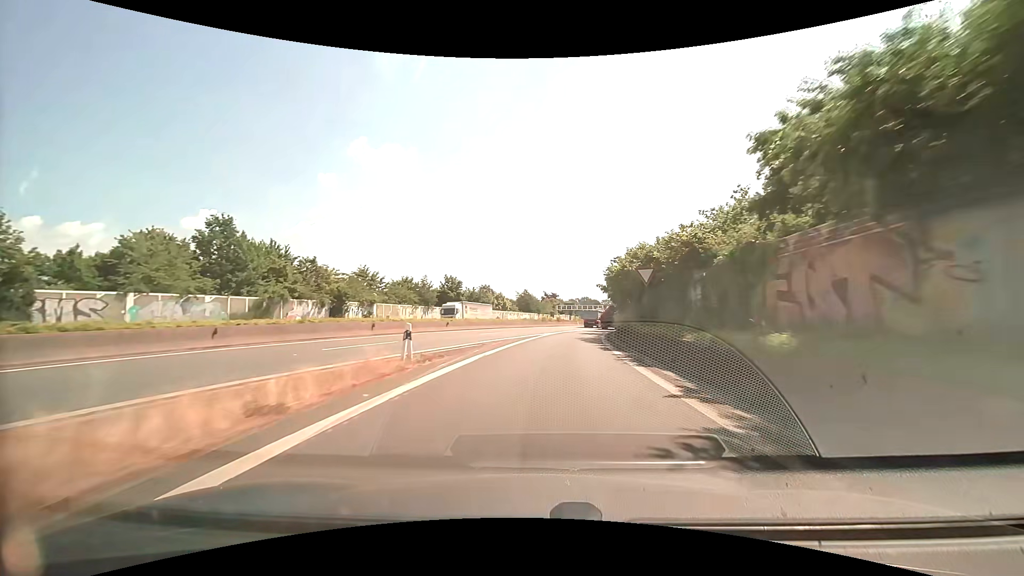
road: trunk_link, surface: asphalt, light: Day
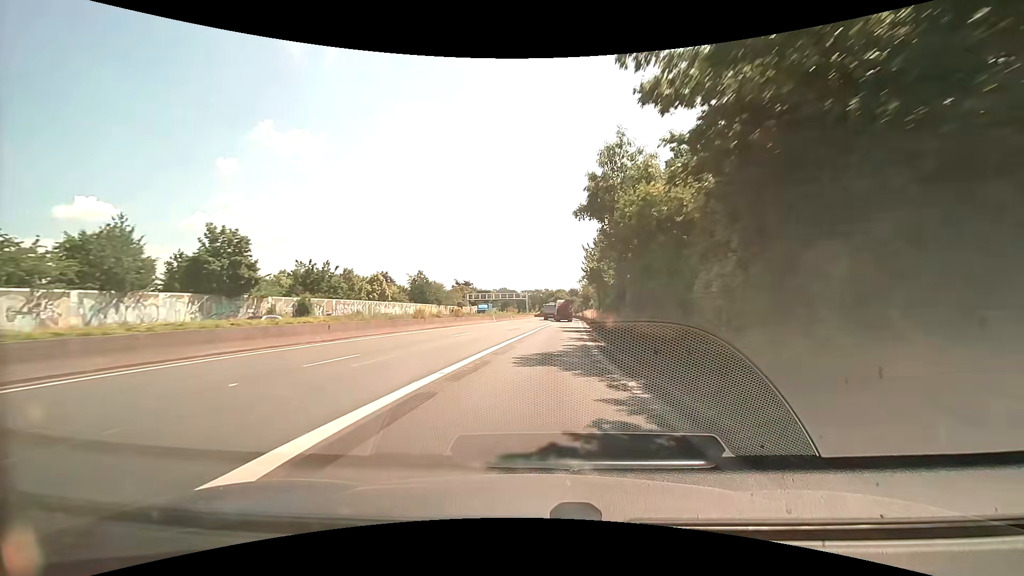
(+4.1, +43.2) m; +9°
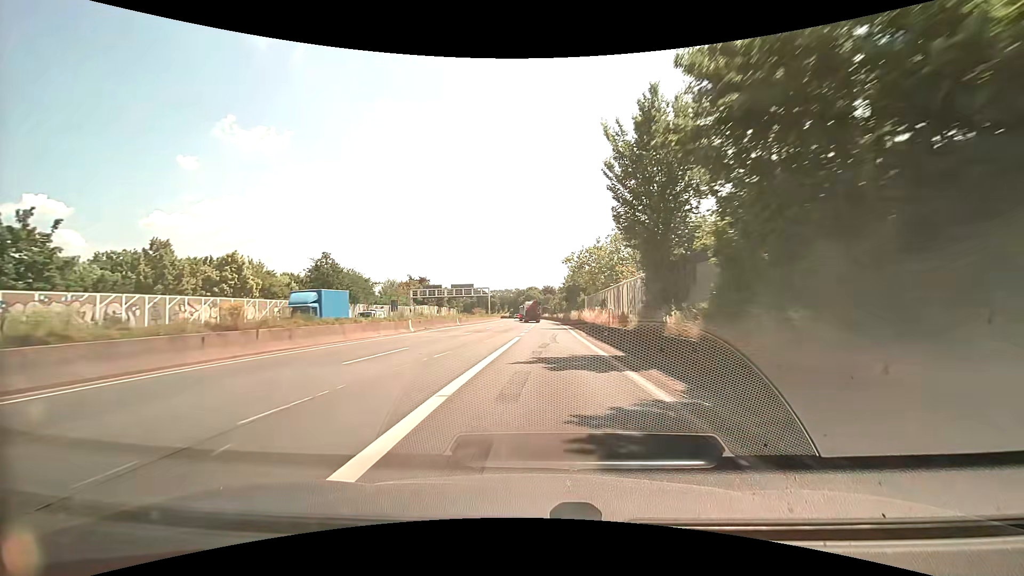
(+1.4, +32.7) m; +4°
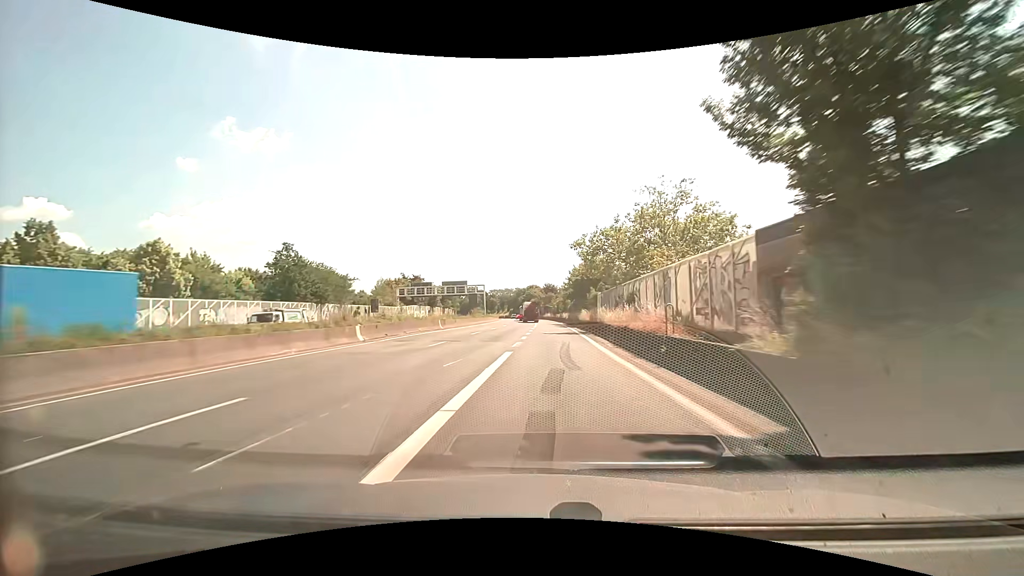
(0.0, +10.9) m; 0°
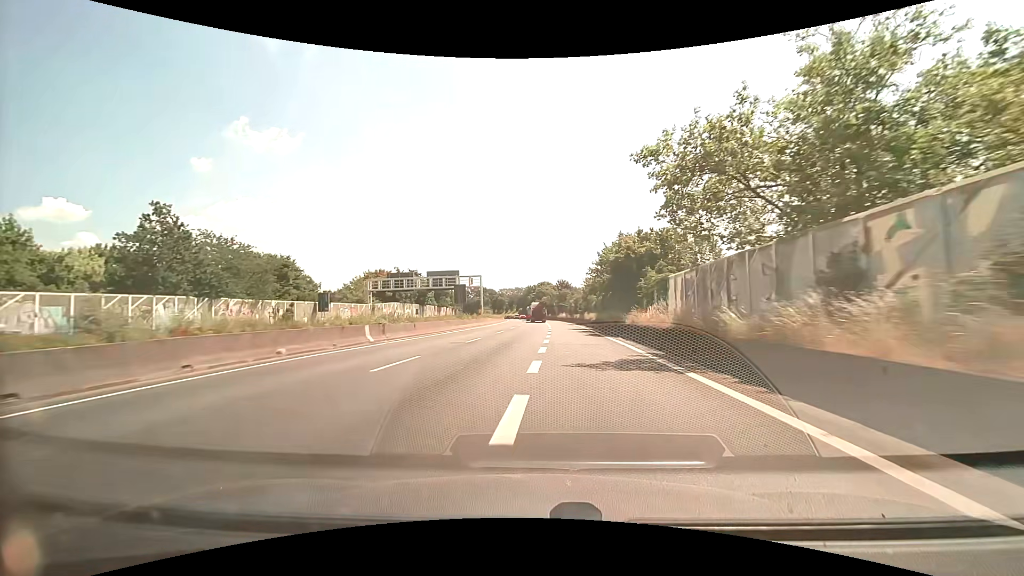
(-0.2, +21.7) m; -2°
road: trunk
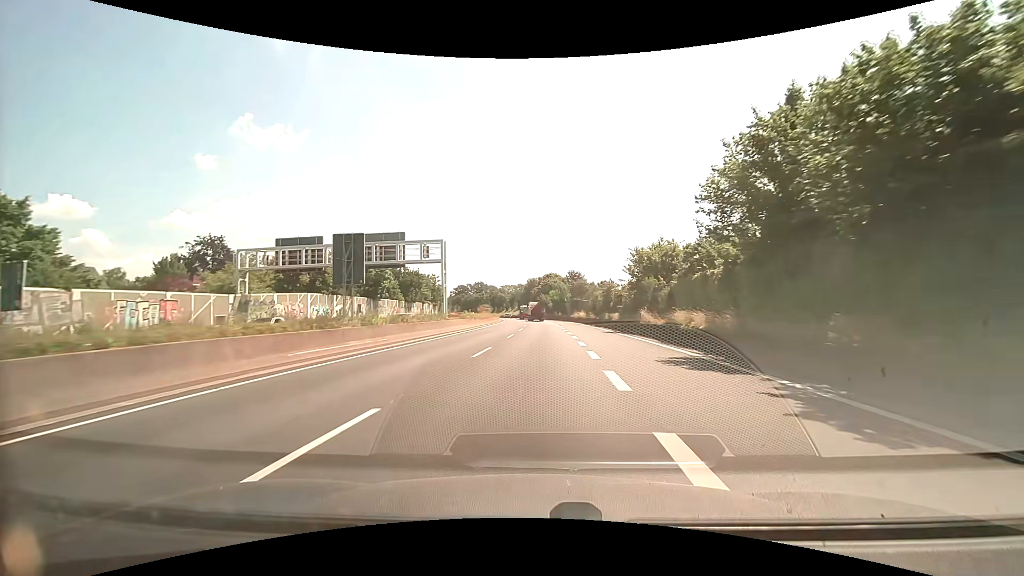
(-0.2, +32.5) m; 0°
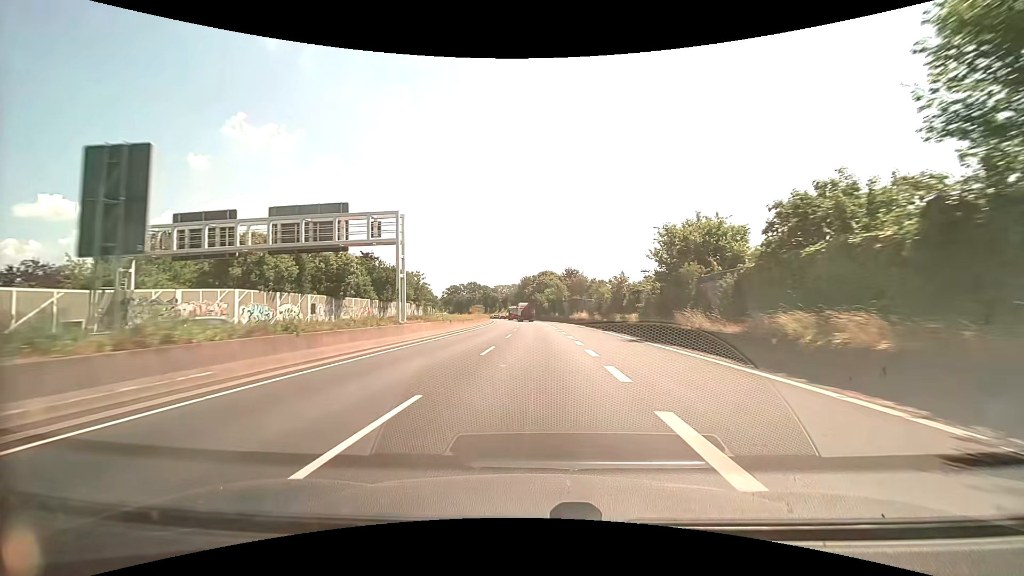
(+0.1, +10.8) m; +1°
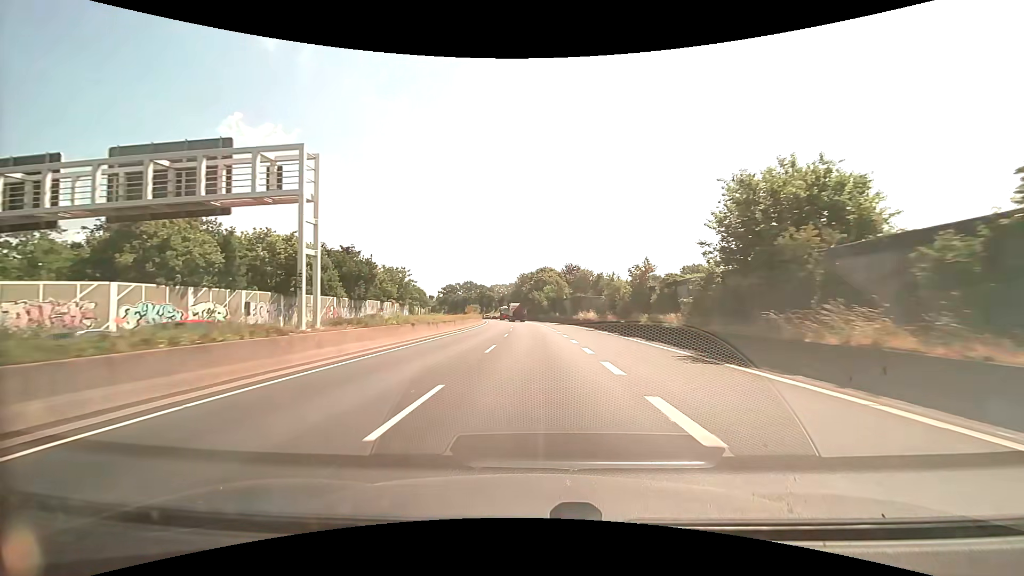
(+0.1, +10.8) m; 0°
(0, +10) (0, +20) (0, +30) (0, +40) (-1, +50) (-1, +60) (-2, +70) (-3, +80) (-3, +90) (-4, +100) m
